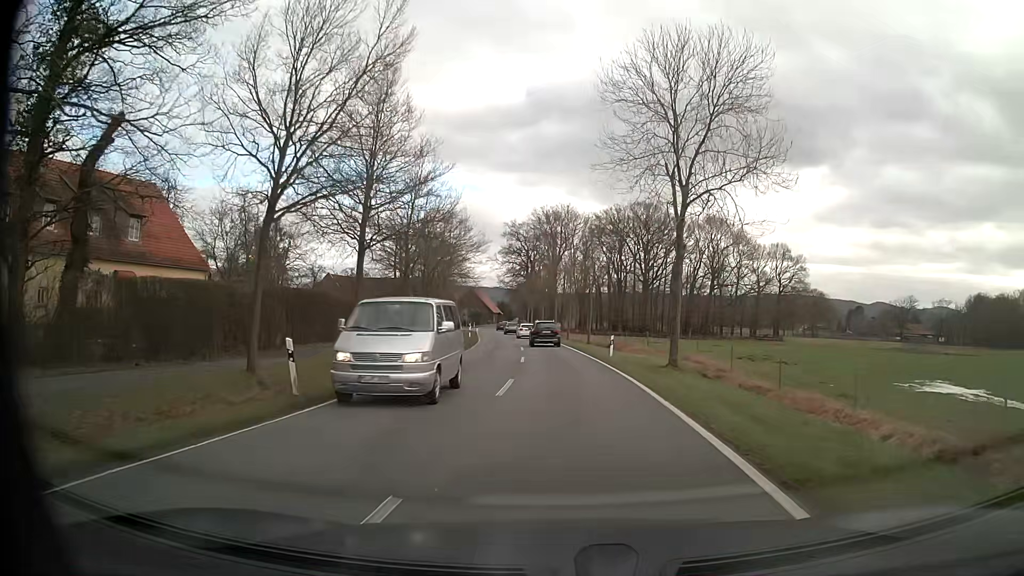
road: tertiary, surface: asphalt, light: Day
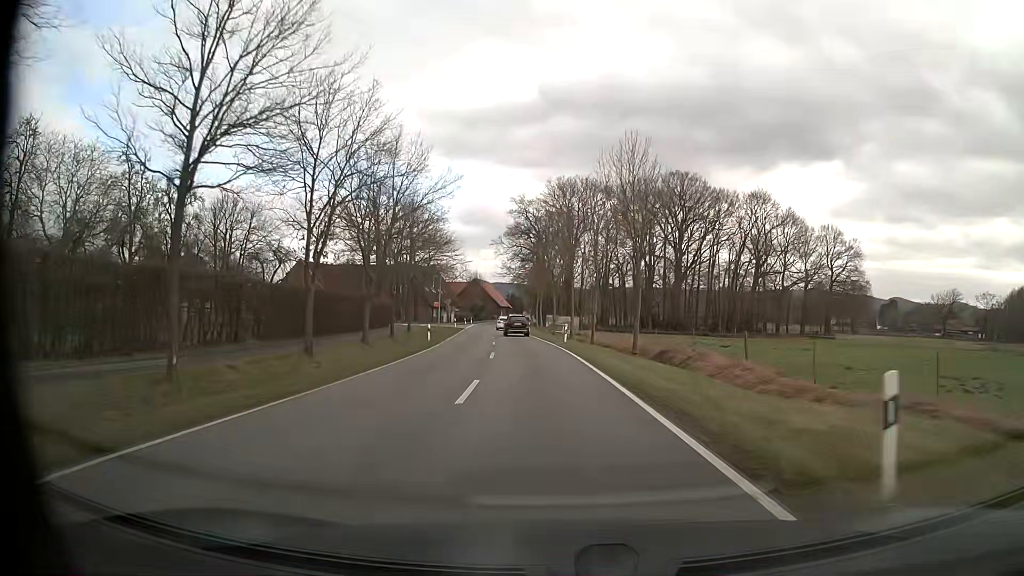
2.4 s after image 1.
(-0.1, +27.2) m; -1°
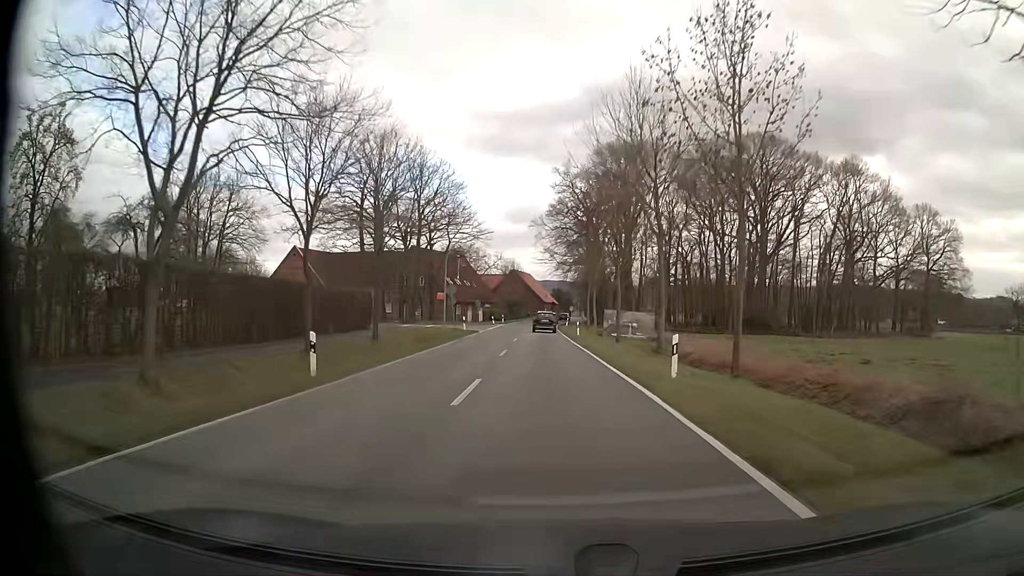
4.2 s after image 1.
(-1.0, +25.0) m; -4°
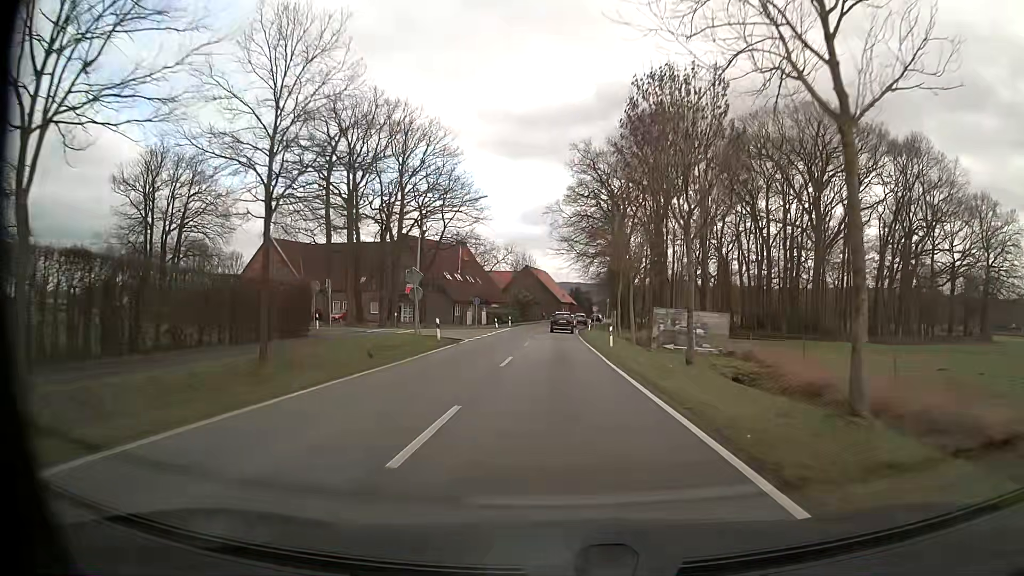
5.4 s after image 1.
(-0.2, +16.3) m; -1°
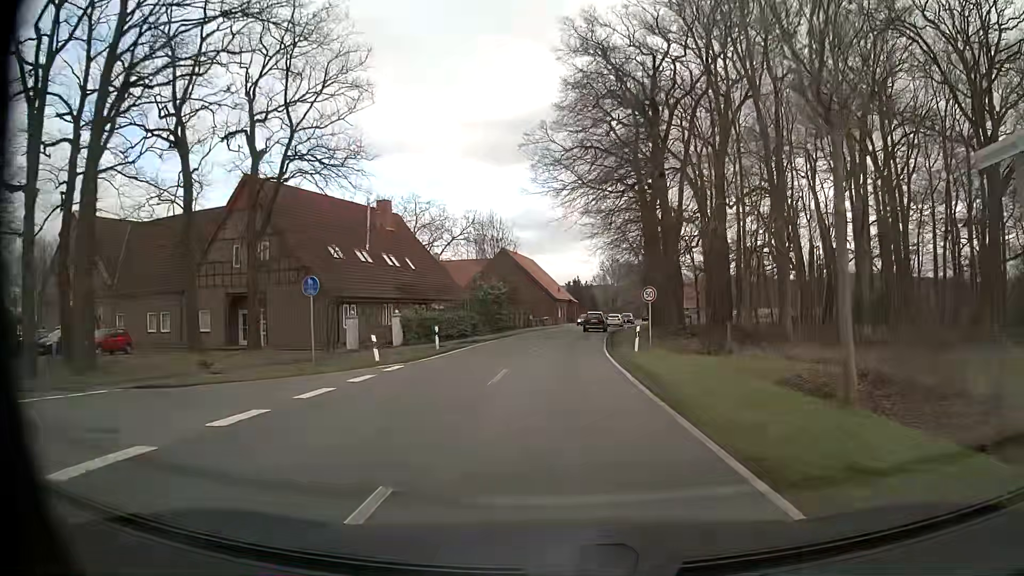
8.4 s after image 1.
(-0.2, +41.0) m; +1°
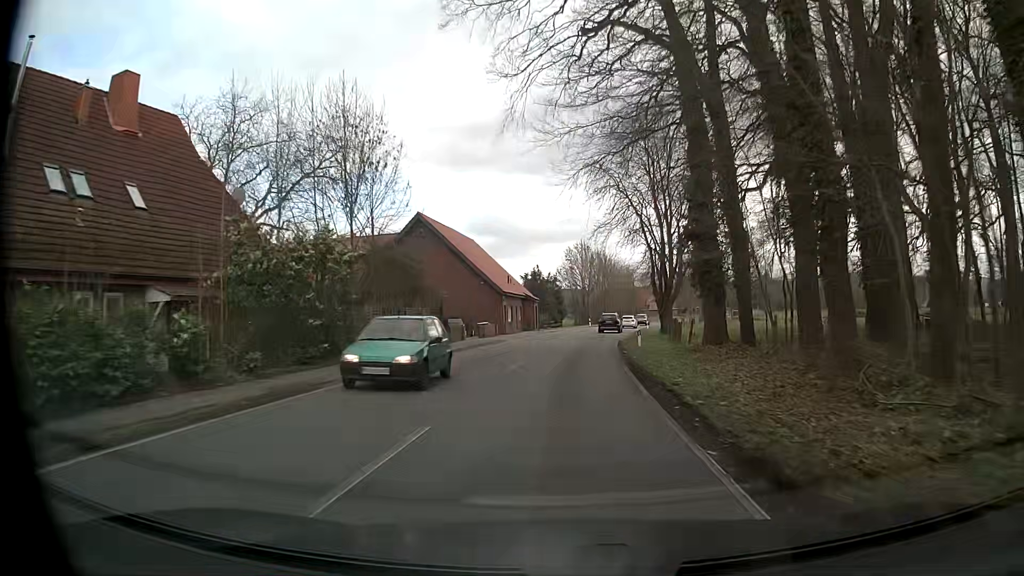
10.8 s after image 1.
(+0.7, +33.3) m; +3°
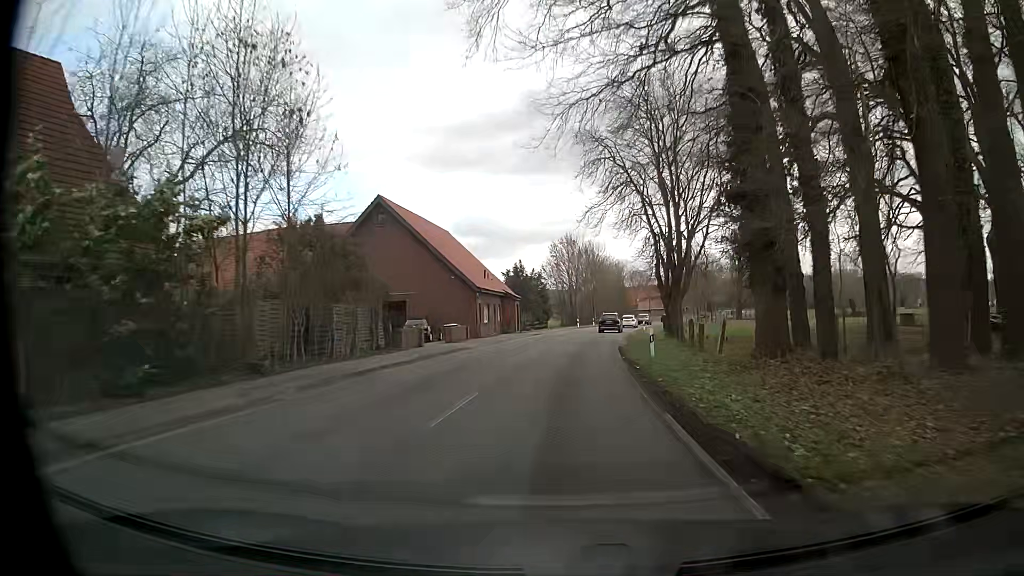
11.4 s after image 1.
(+0.1, +8.4) m; +1°
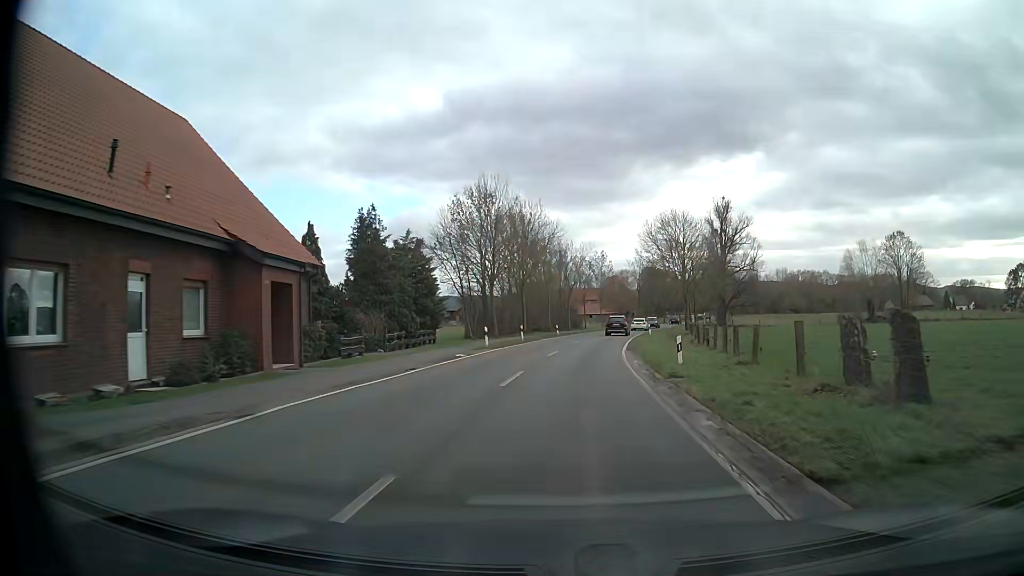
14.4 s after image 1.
(+2.2, +42.4) m; +6°
(0, +10) (+1, +20) (+1, +30) (+2, +40) (+3, +50) (+5, +60) (+7, +70) (+9, +79) (+11, +89) (+14, +99) m
